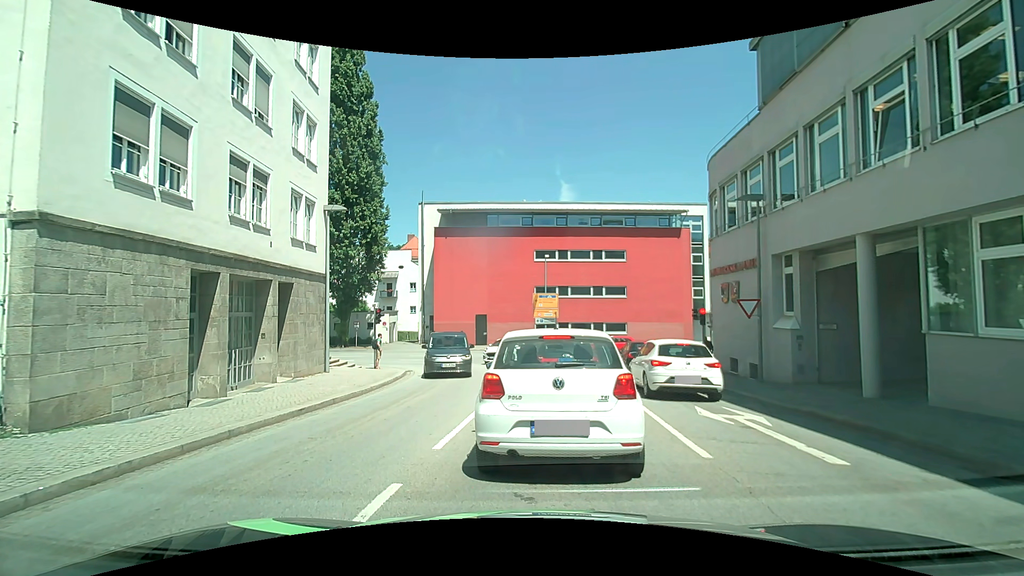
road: tertiary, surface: asphalt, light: Day
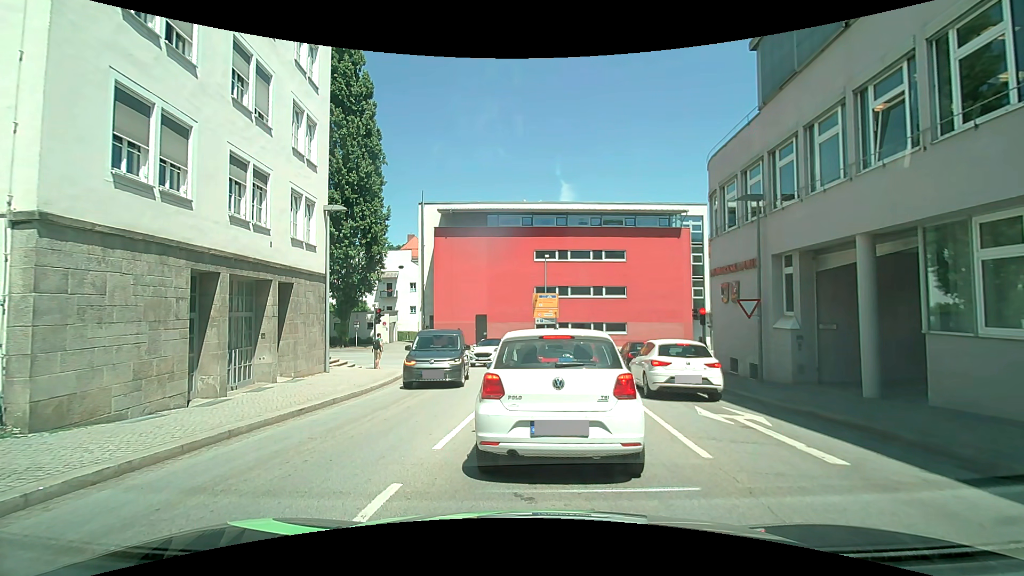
(0.0, 0.0) m; 0°
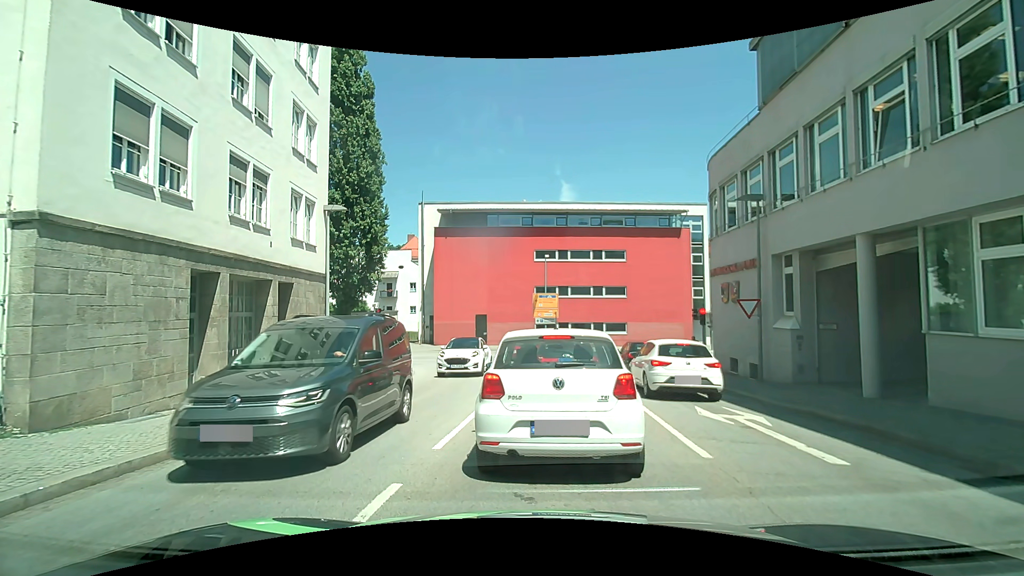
(0.0, 0.0) m; 0°
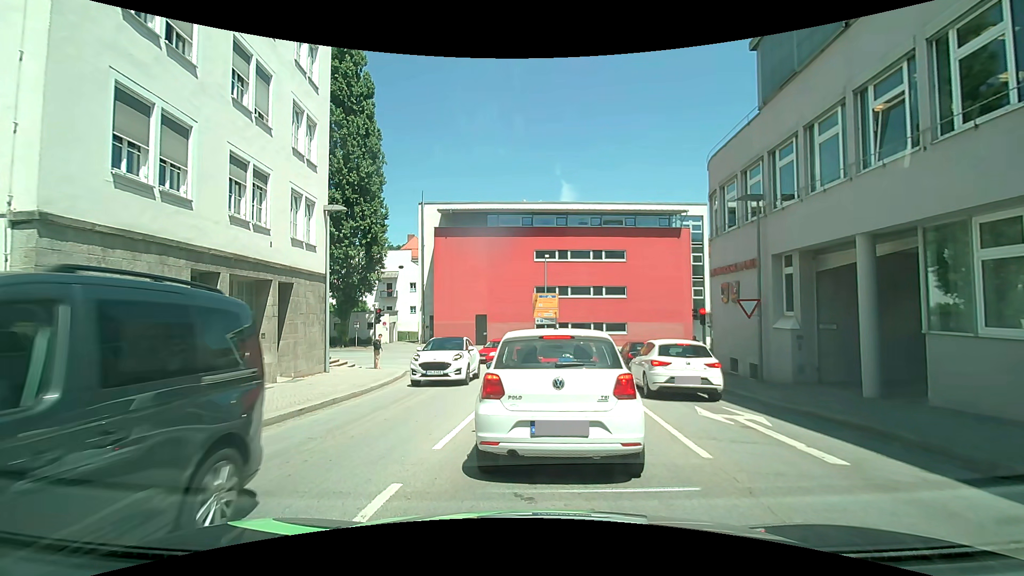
(0.0, 0.0) m; 0°
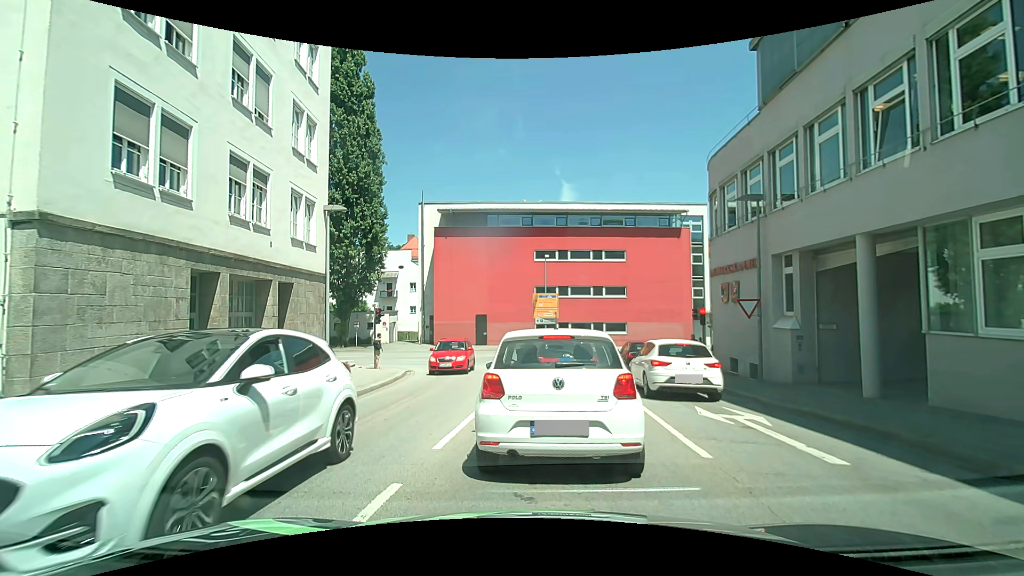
(0.0, 0.0) m; 0°
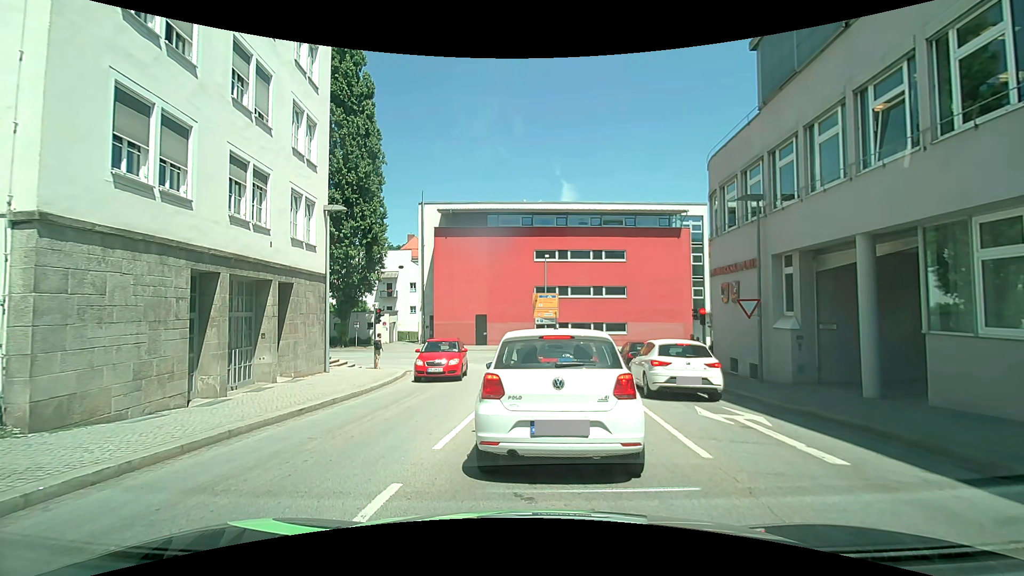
(0.0, 0.0) m; 0°
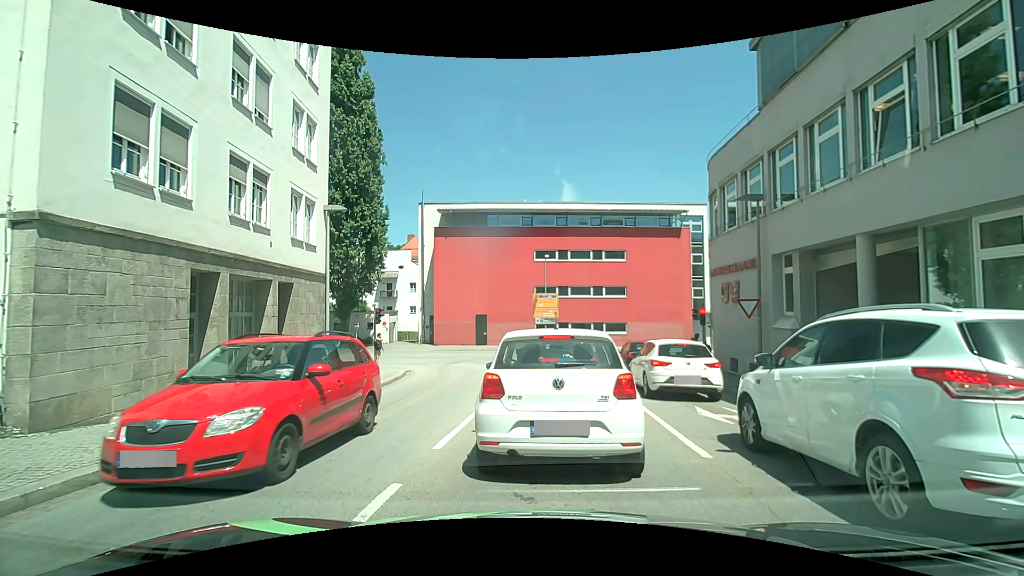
(0.0, 0.0) m; 0°
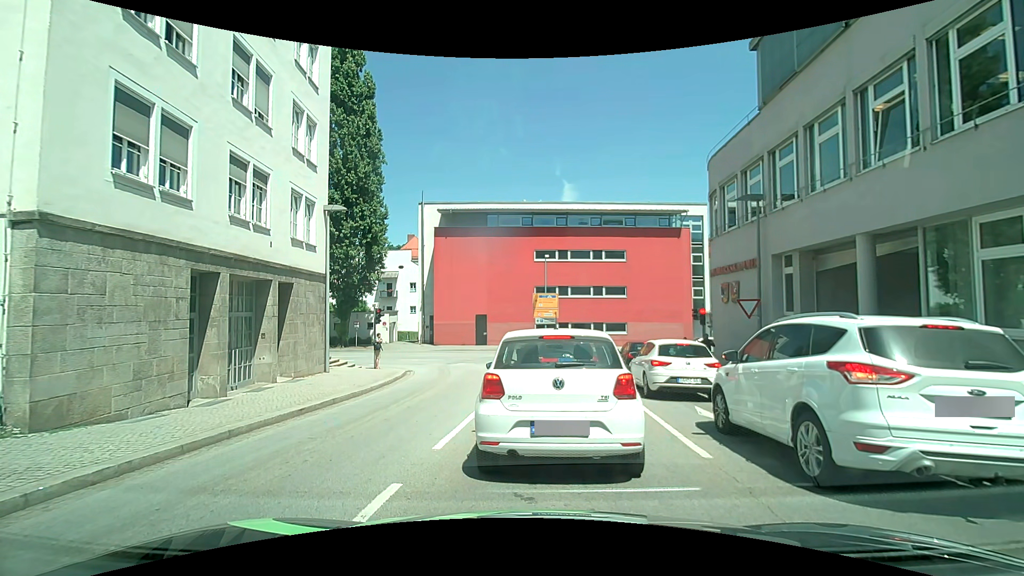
(0.0, 0.0) m; 0°
